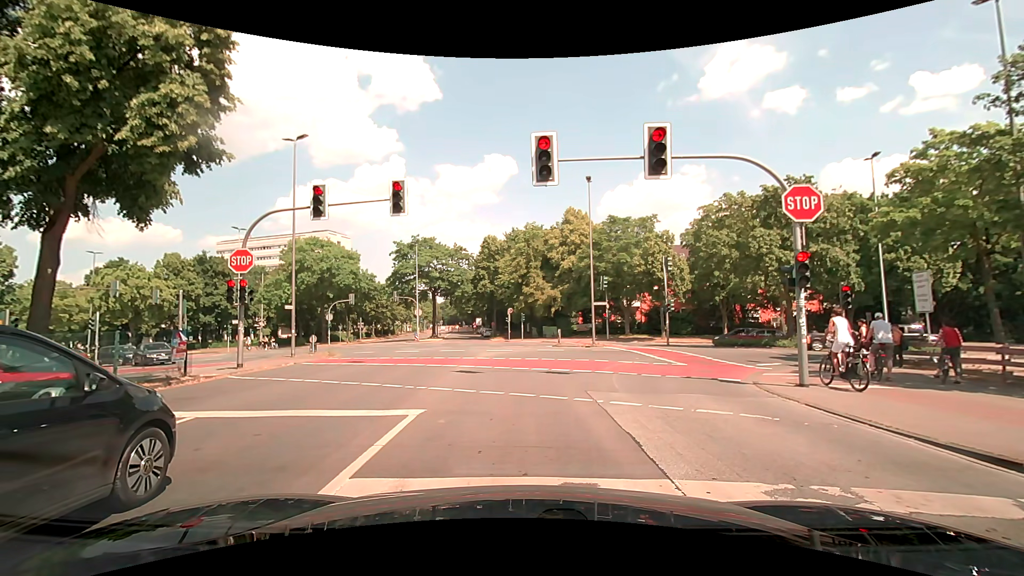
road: secondary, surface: asphalt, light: Day
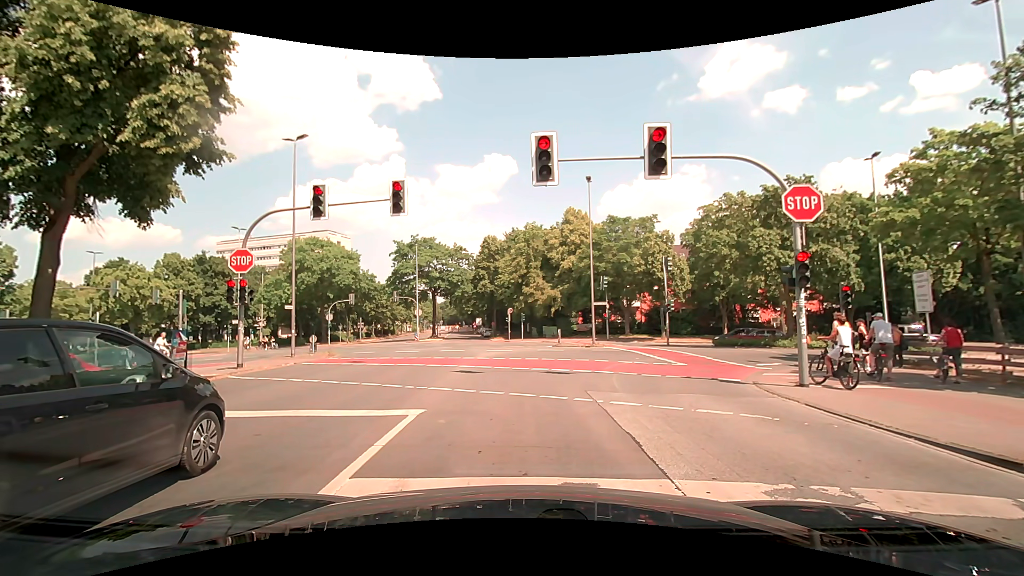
(0.0, 0.0) m; 0°
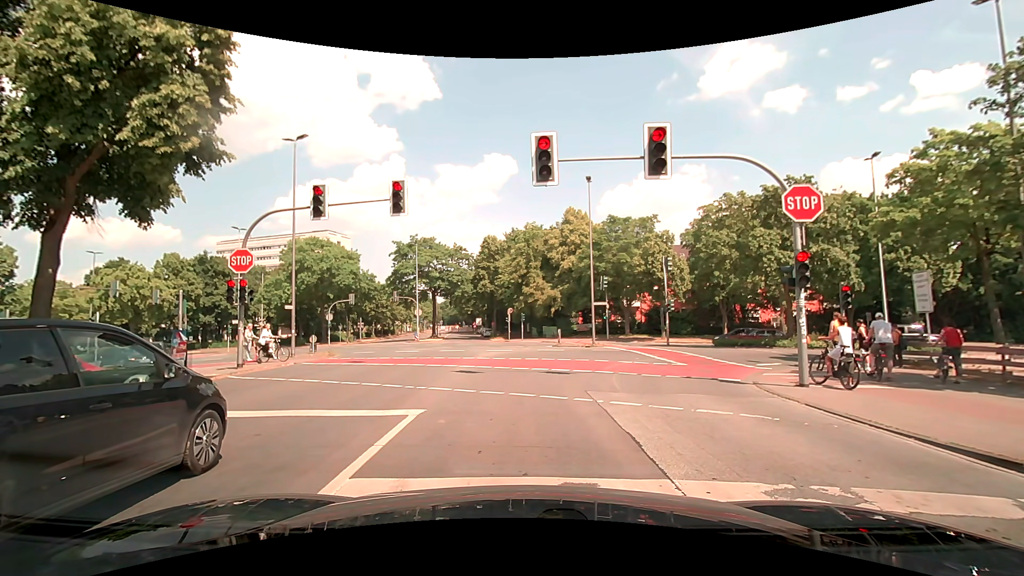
(0.0, 0.0) m; 0°
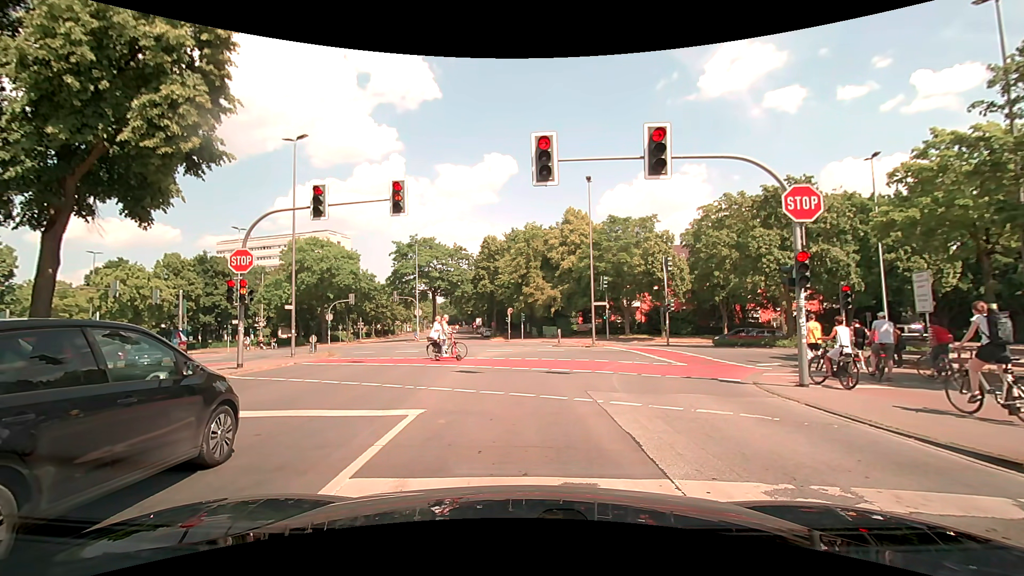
(0.0, 0.0) m; 0°
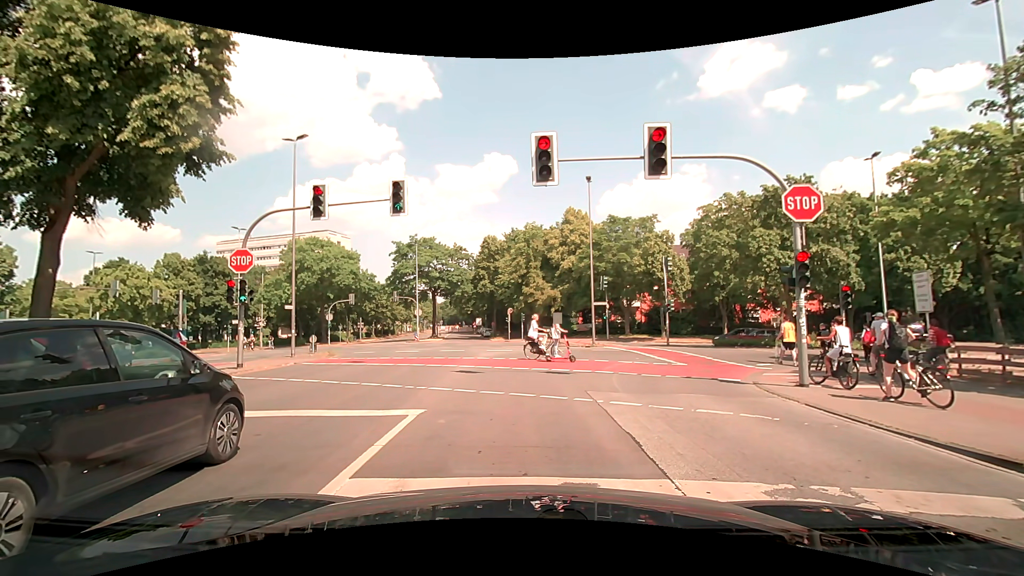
(0.0, 0.0) m; 0°
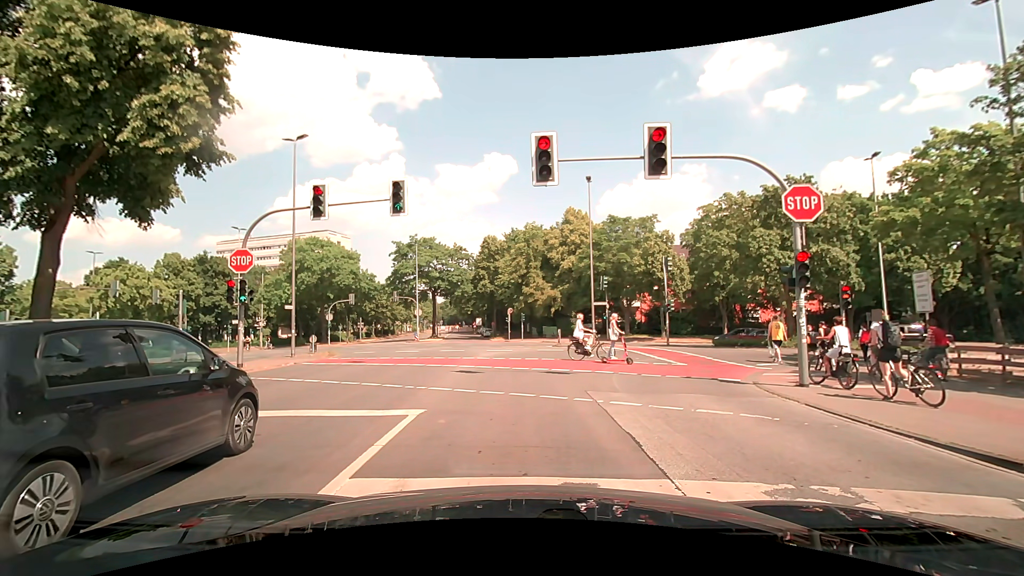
(0.0, 0.0) m; 0°
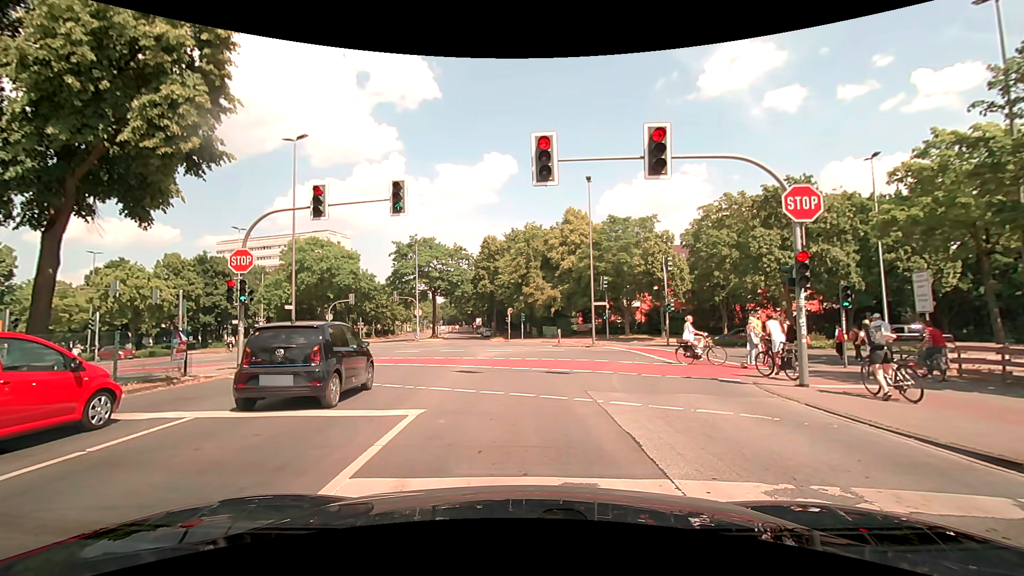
(0.0, 0.0) m; 0°
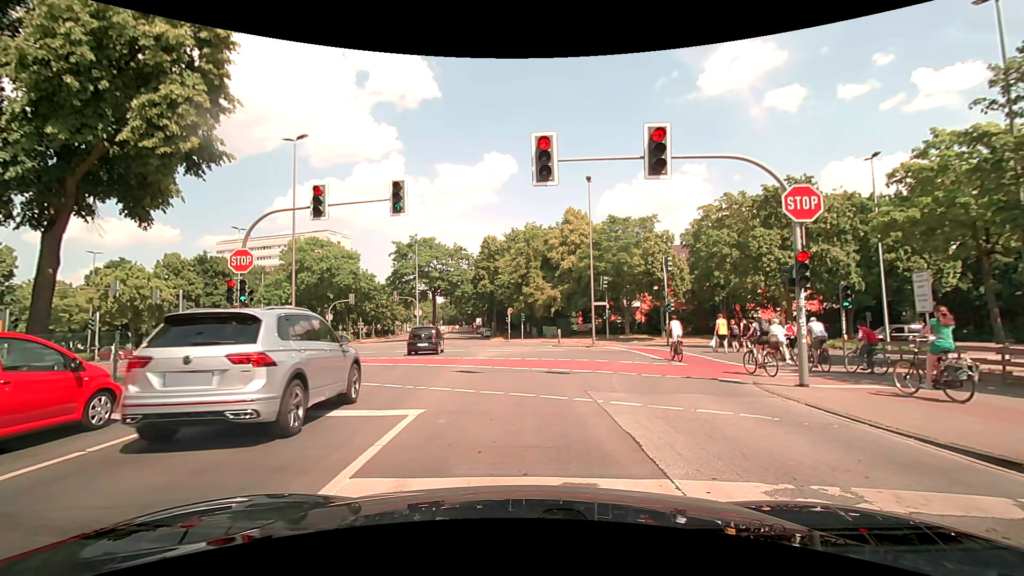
(0.0, 0.0) m; 0°
